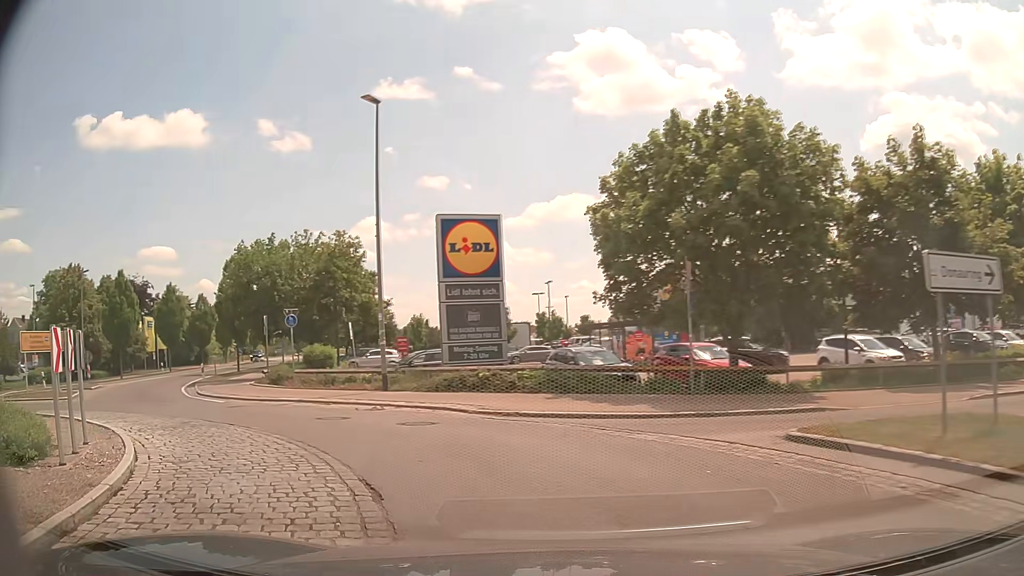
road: tertiary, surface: asphalt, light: Day
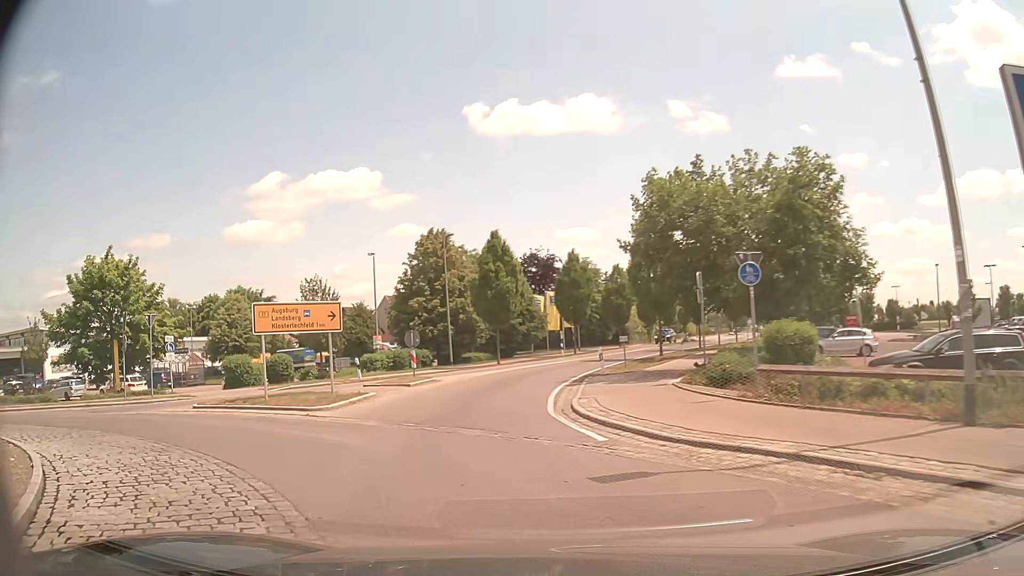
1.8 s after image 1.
(-3.6, +10.9) m; -36°
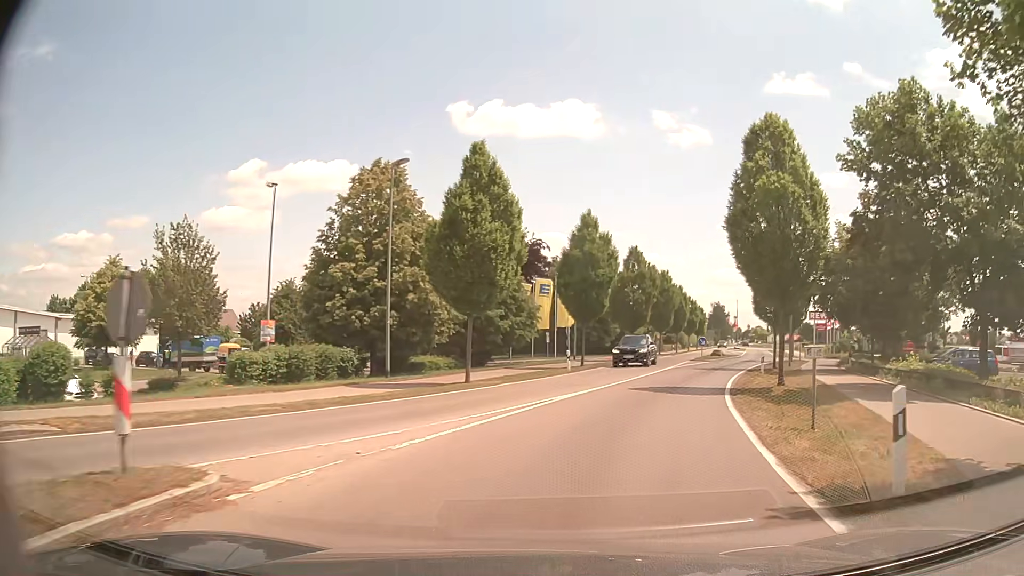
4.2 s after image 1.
(-2.1, +18.8) m; +1°
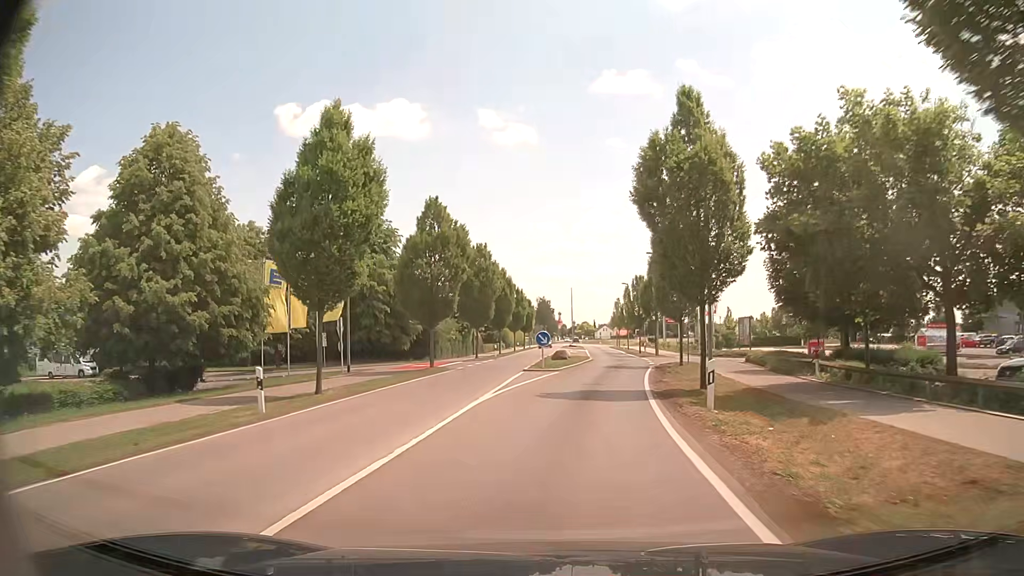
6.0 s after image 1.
(+2.8, +17.8) m; +15°
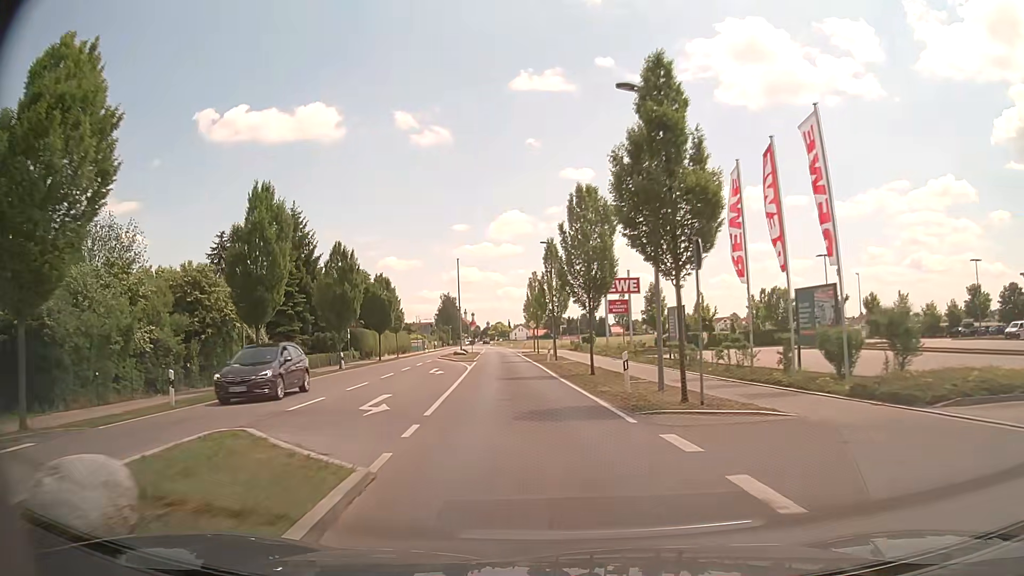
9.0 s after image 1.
(+3.8, +37.6) m; +7°
